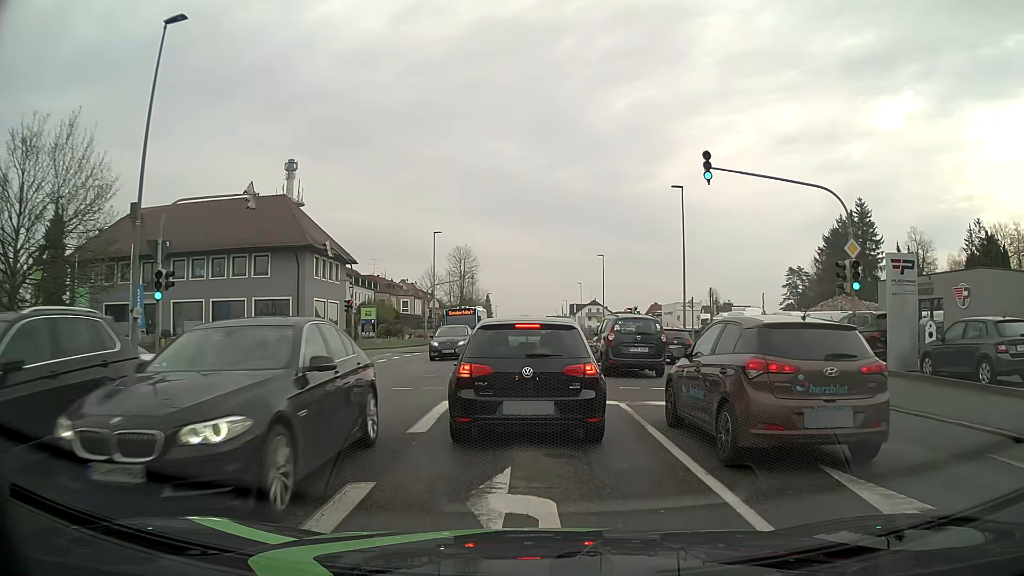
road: tertiary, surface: asphalt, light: Day
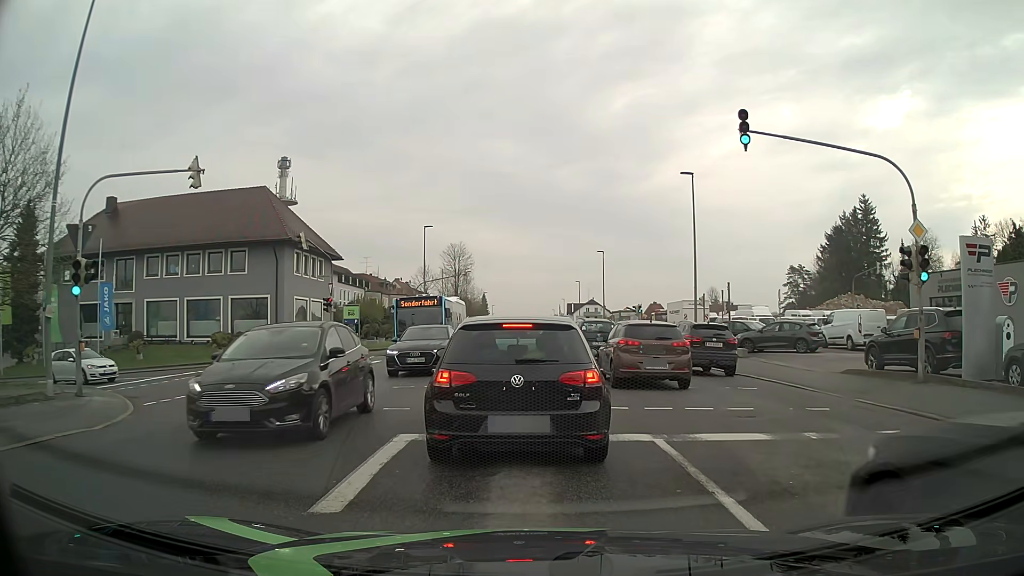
(0.0, +3.6) m; 0°
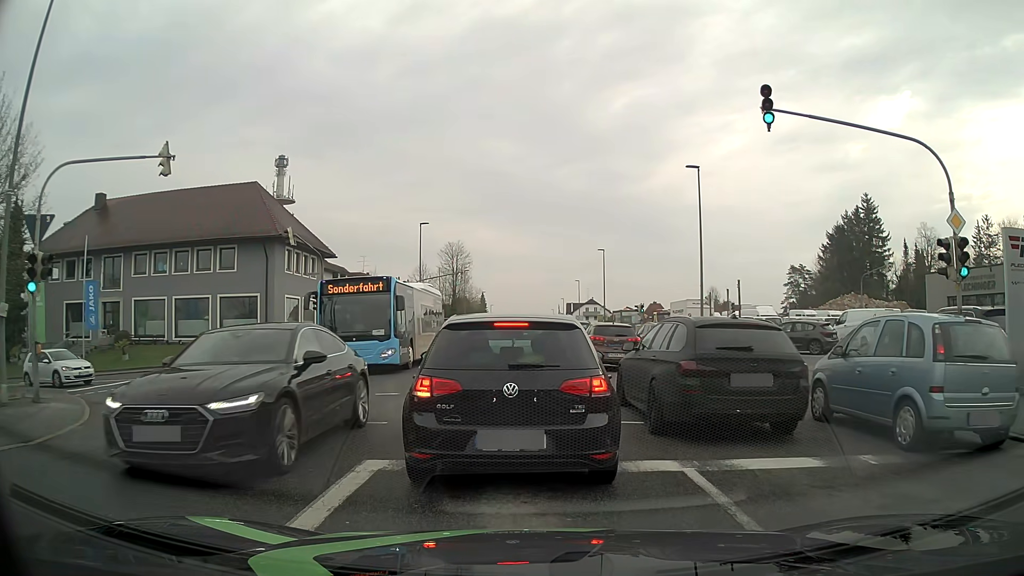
(0.0, +1.6) m; -1°
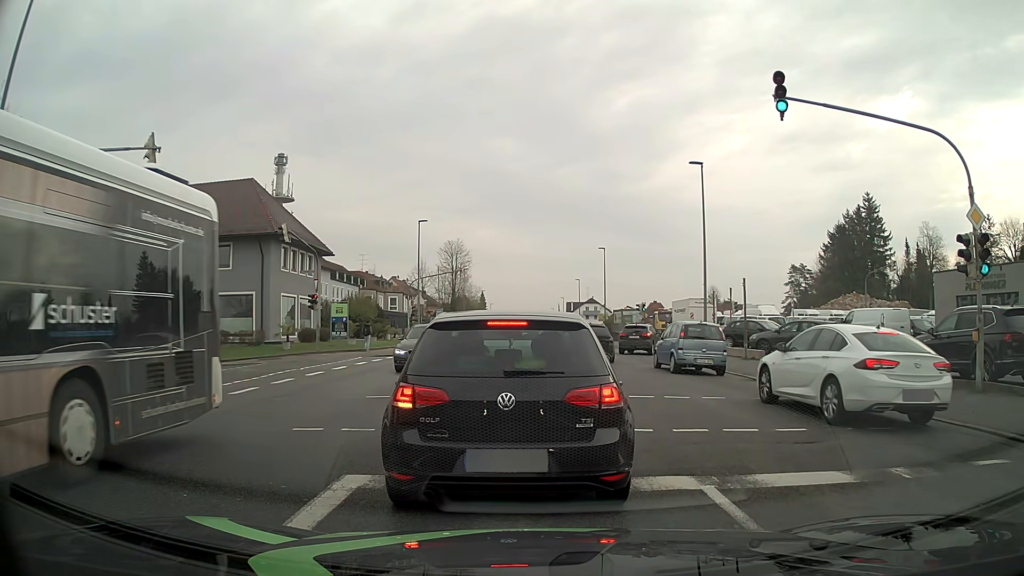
(0.0, +0.8) m; 0°
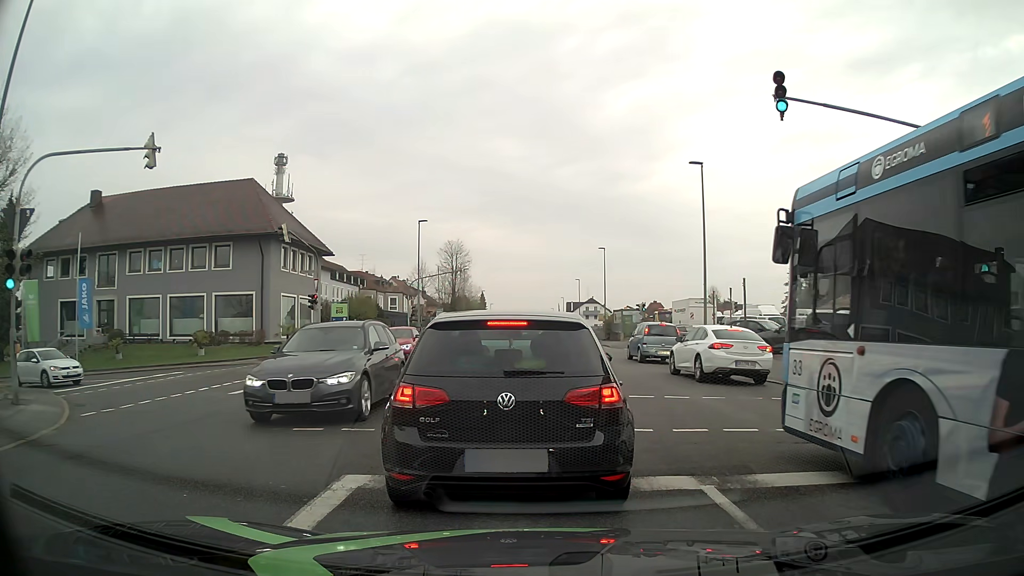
(0.0, 0.0) m; 0°
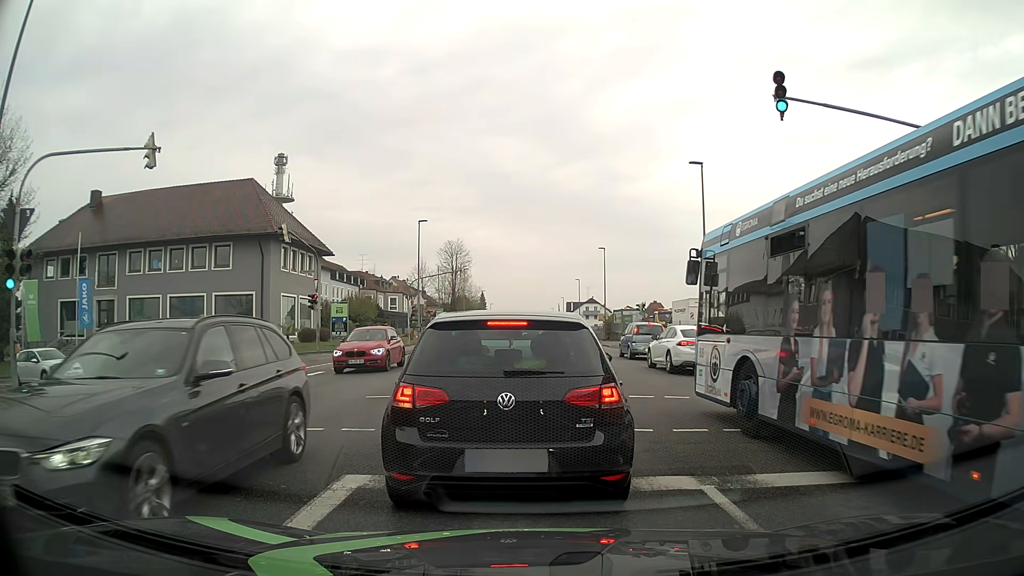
(0.0, 0.0) m; 0°
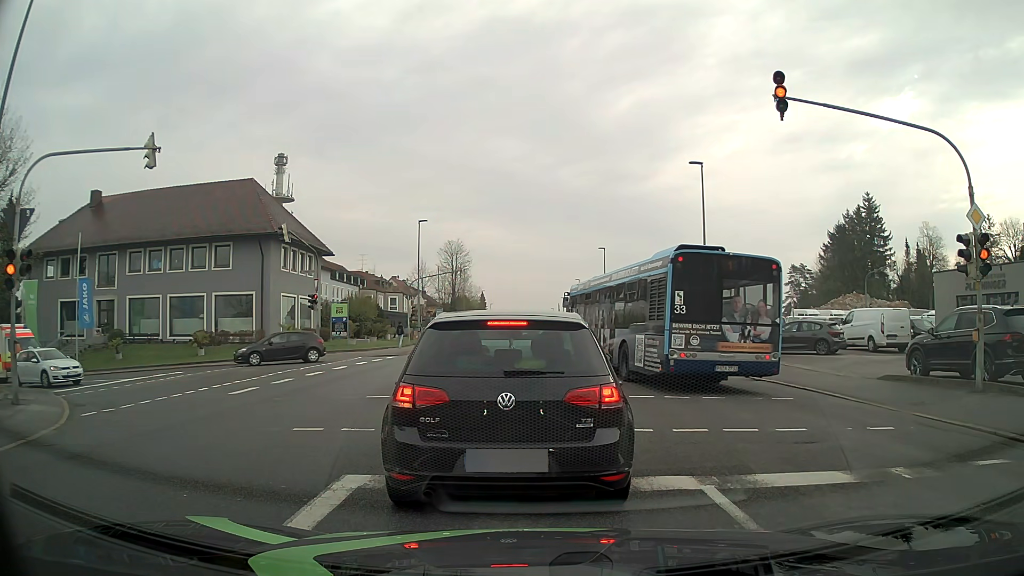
(0.0, 0.0) m; 0°
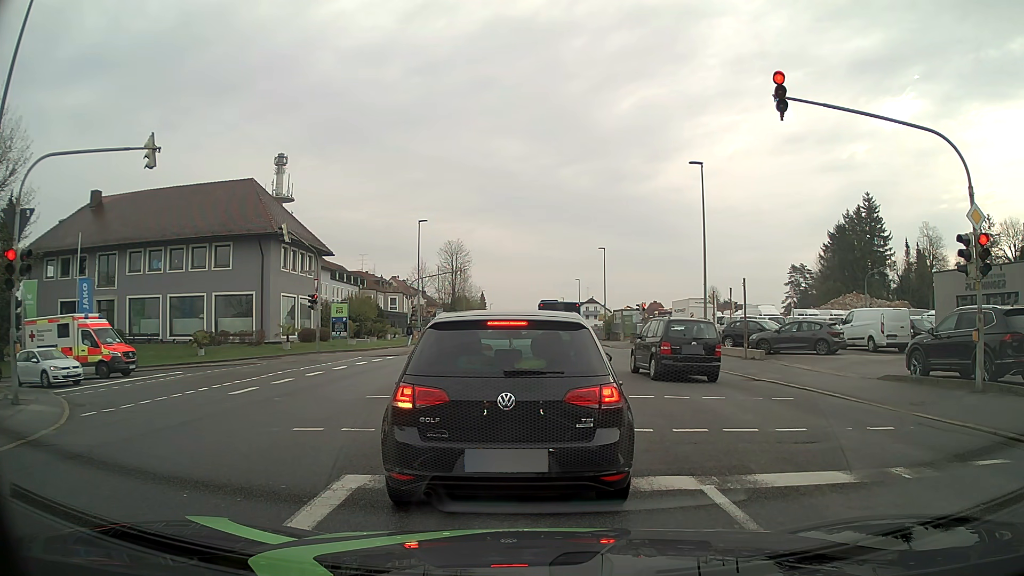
(0.0, 0.0) m; 0°
